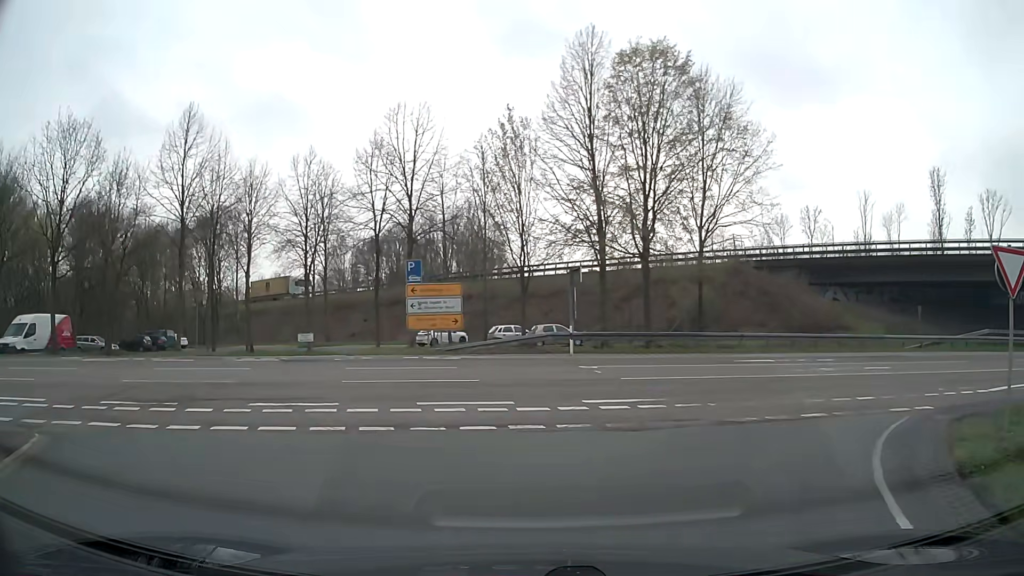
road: trunk_link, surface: asphalt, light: Day
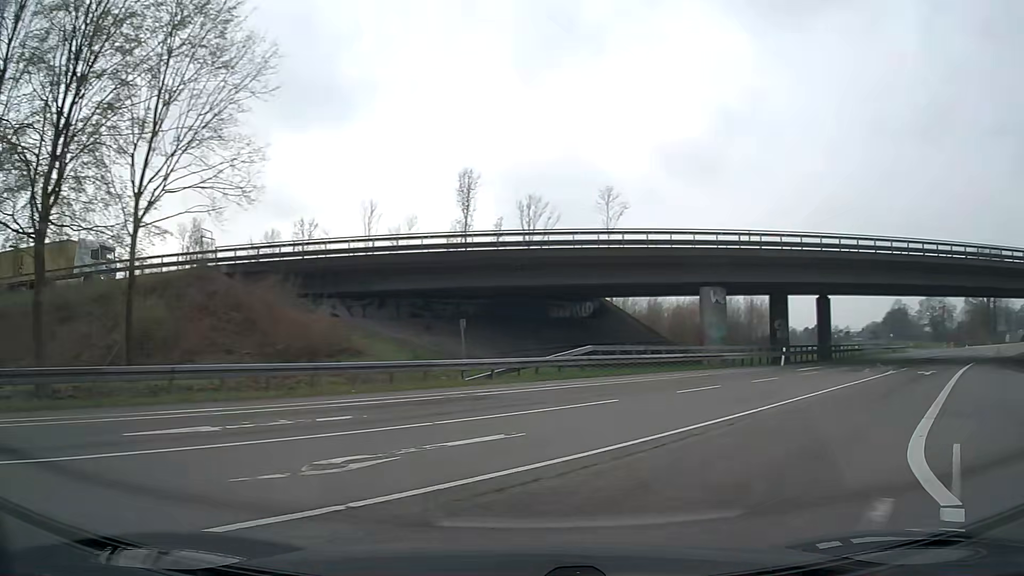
(+4.4, +13.0) m; +43°
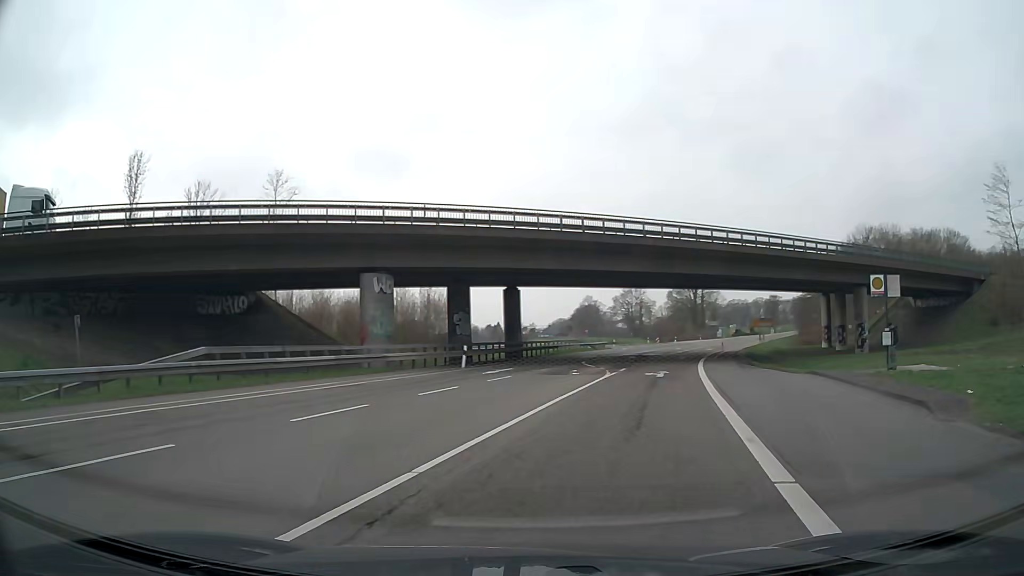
(+1.9, +7.1) m; +27°
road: secondary
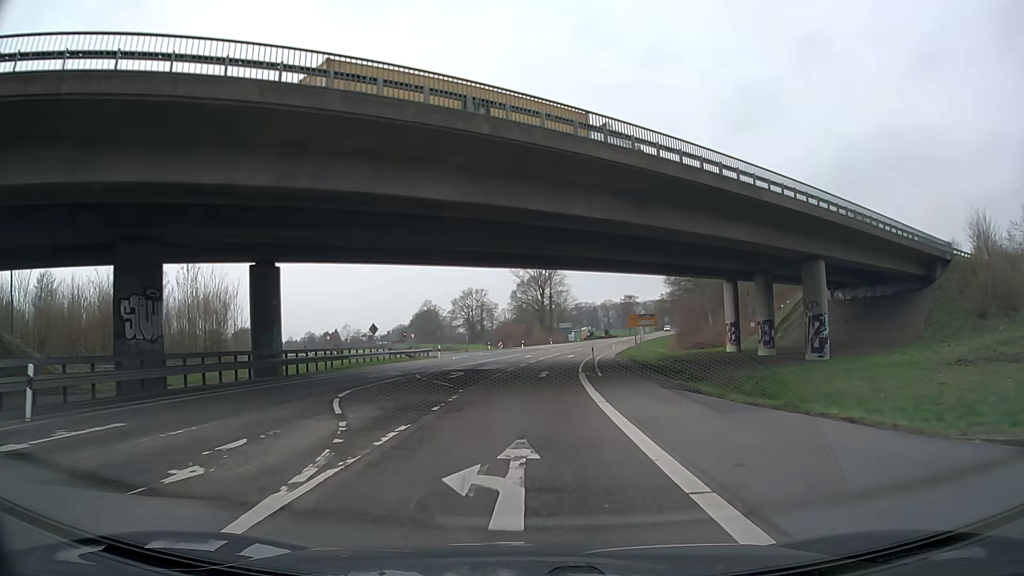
(+3.6, +21.0) m; +13°
(0, +10) (0, +20) (+1, +30) (+2, +40) (+2, +50) (+4, +60) (+5, +70) (+7, +80) (+9, +89) (+11, +99) m
